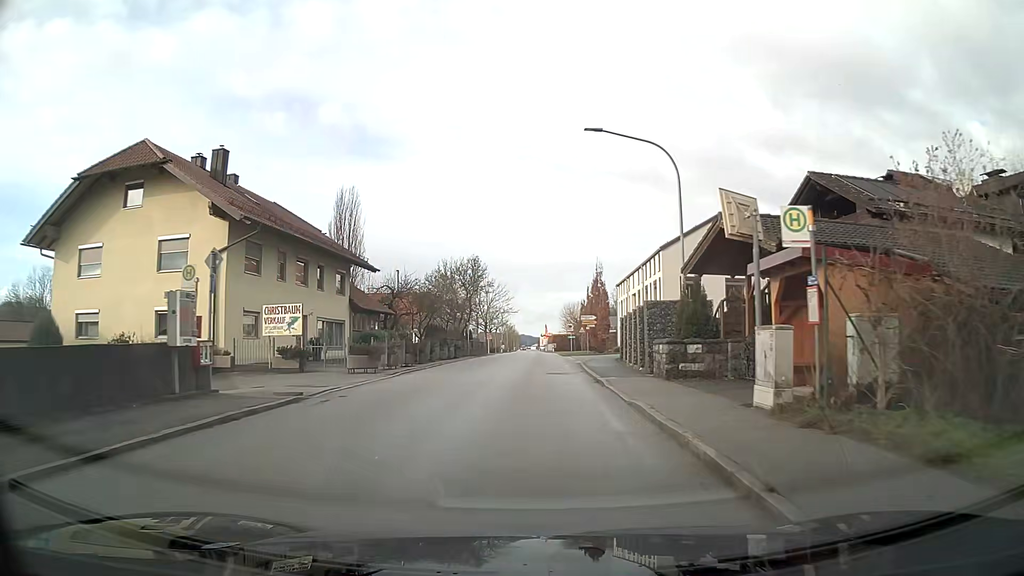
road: secondary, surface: asphalt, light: Day
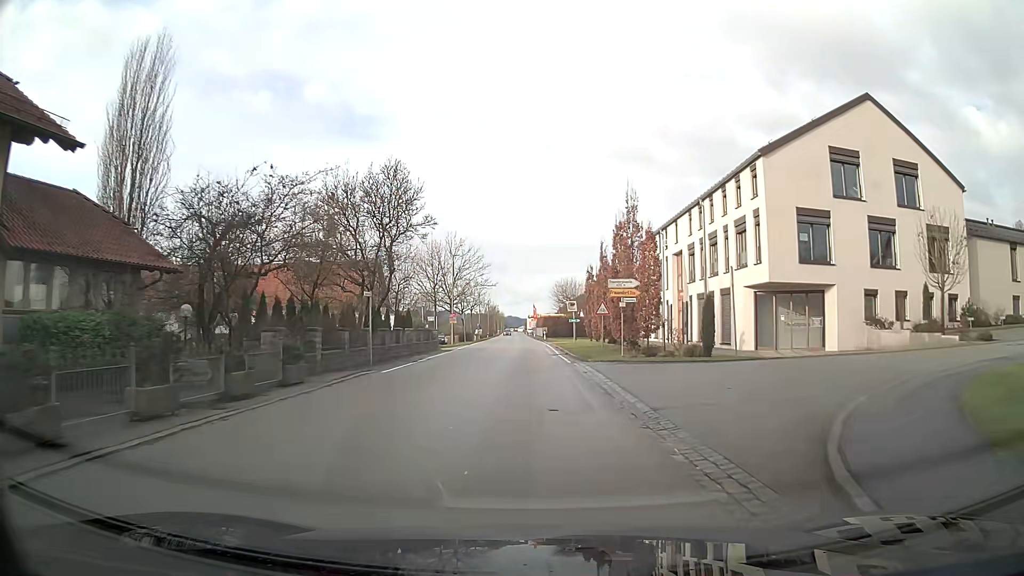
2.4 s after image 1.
(+0.3, +27.8) m; +1°
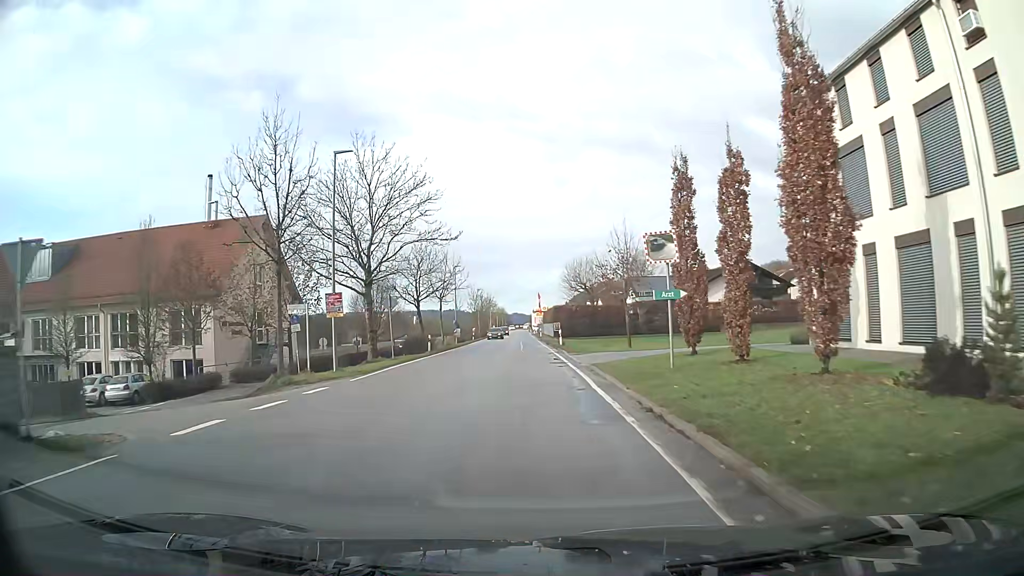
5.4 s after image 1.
(0.0, +37.4) m; -1°
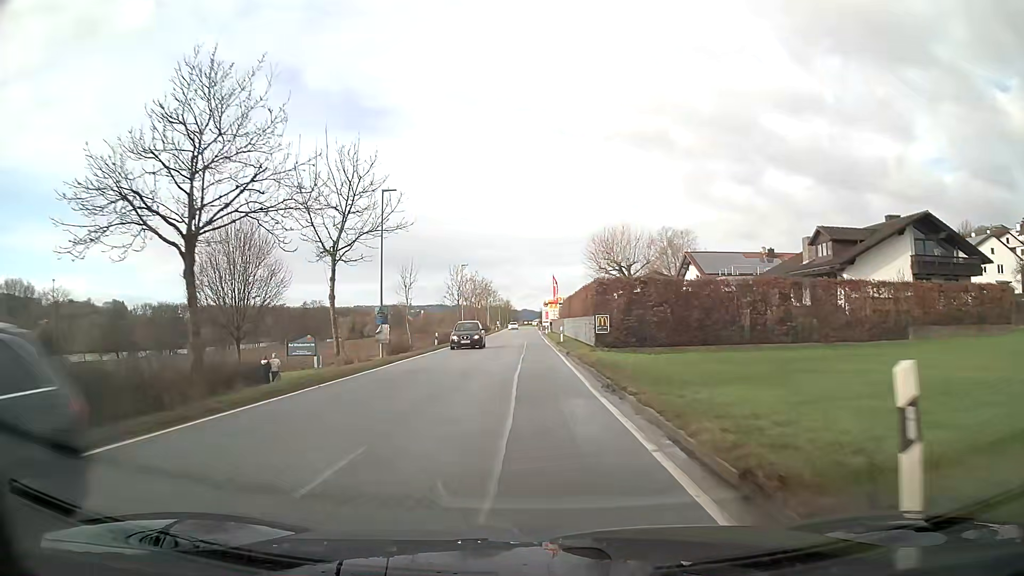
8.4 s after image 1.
(-0.3, +38.2) m; -1°
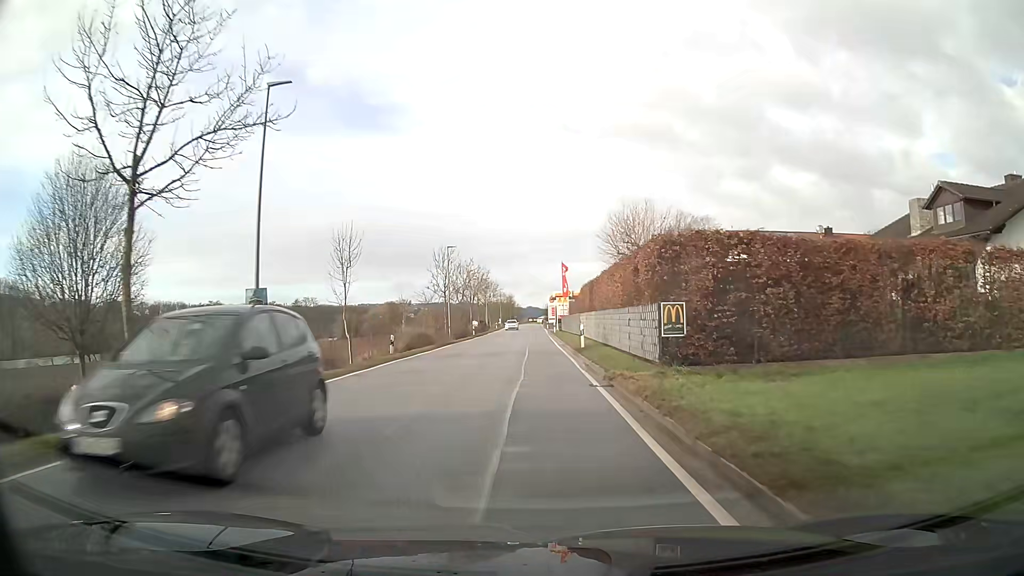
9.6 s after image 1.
(0.0, +15.4) m; 0°
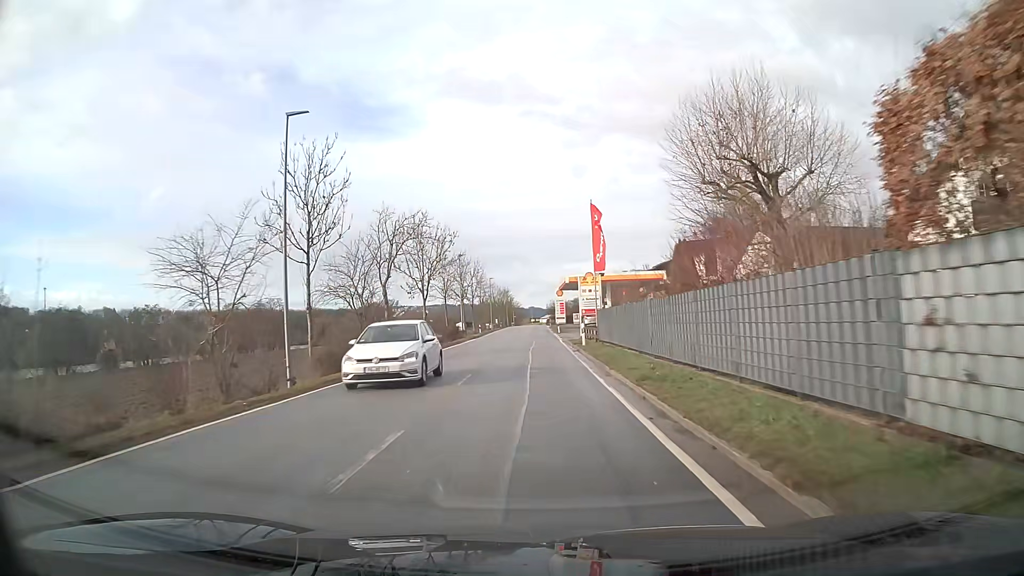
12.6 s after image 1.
(-0.1, +38.6) m; 0°
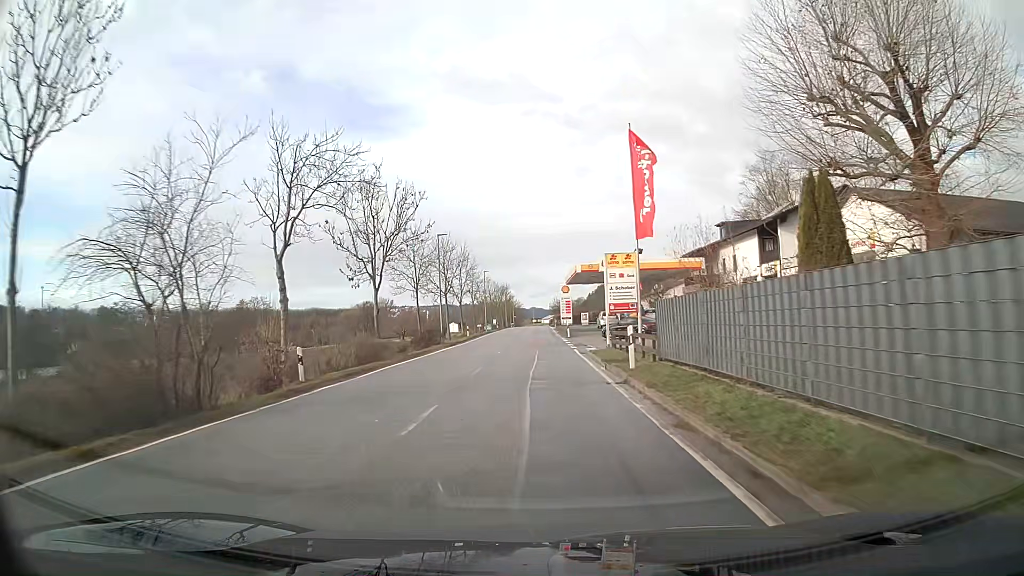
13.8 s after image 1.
(0.0, +15.5) m; 0°
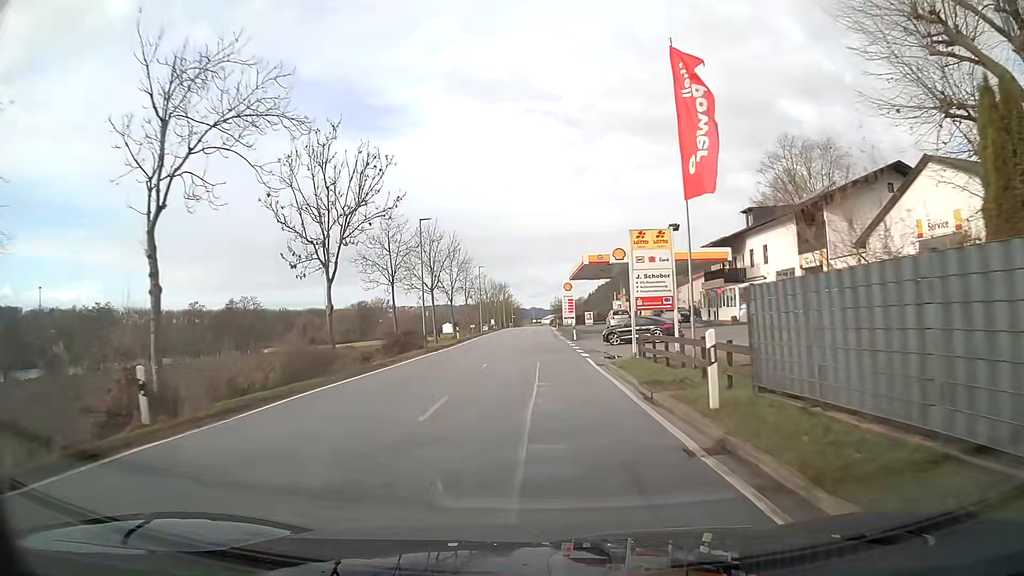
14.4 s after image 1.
(0.0, +7.8) m; 0°
(0, +10) (0, +20) (0, +30) (0, +40) (0, +50) (0, +60) (0, +70) (0, +80) (0, +90) (0, +100) m
